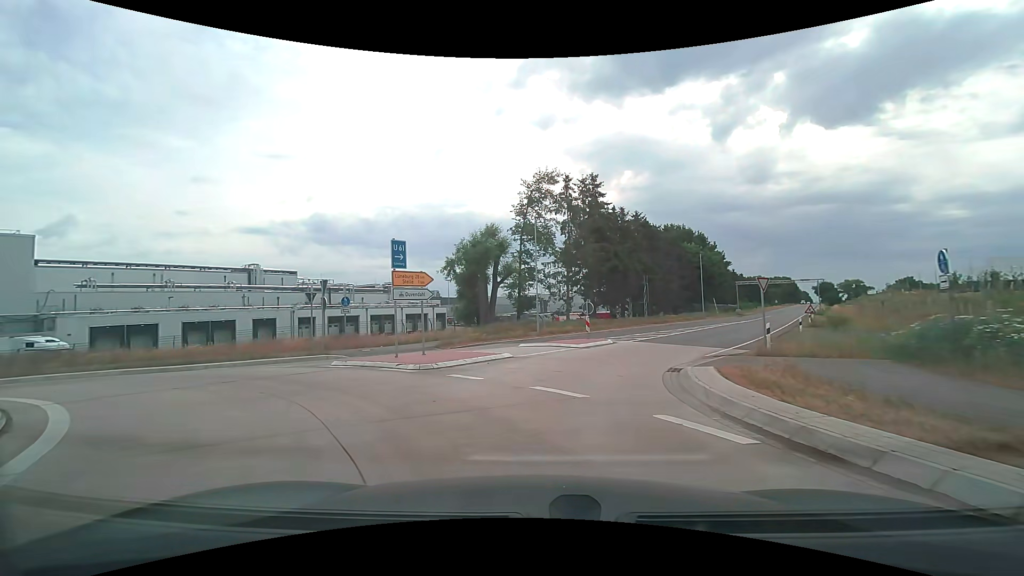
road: secondary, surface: asphalt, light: Day
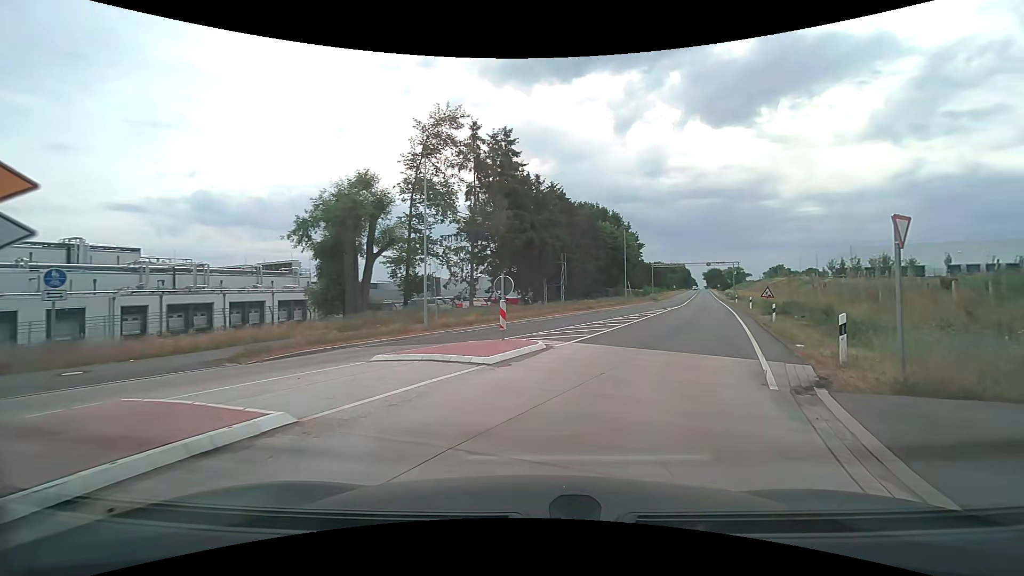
(+0.6, +11.1) m; +12°
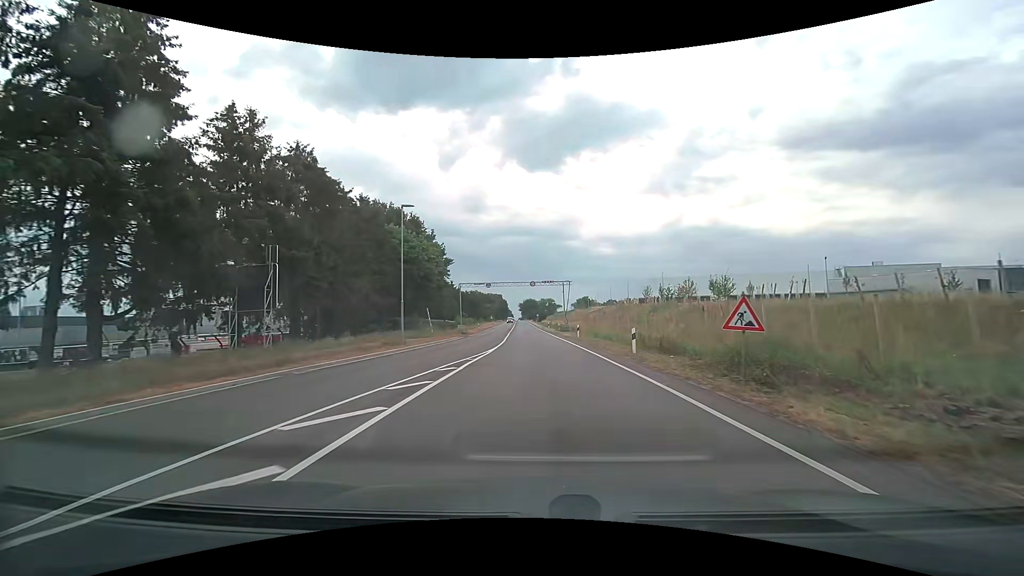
(+6.3, +25.0) m; +20°
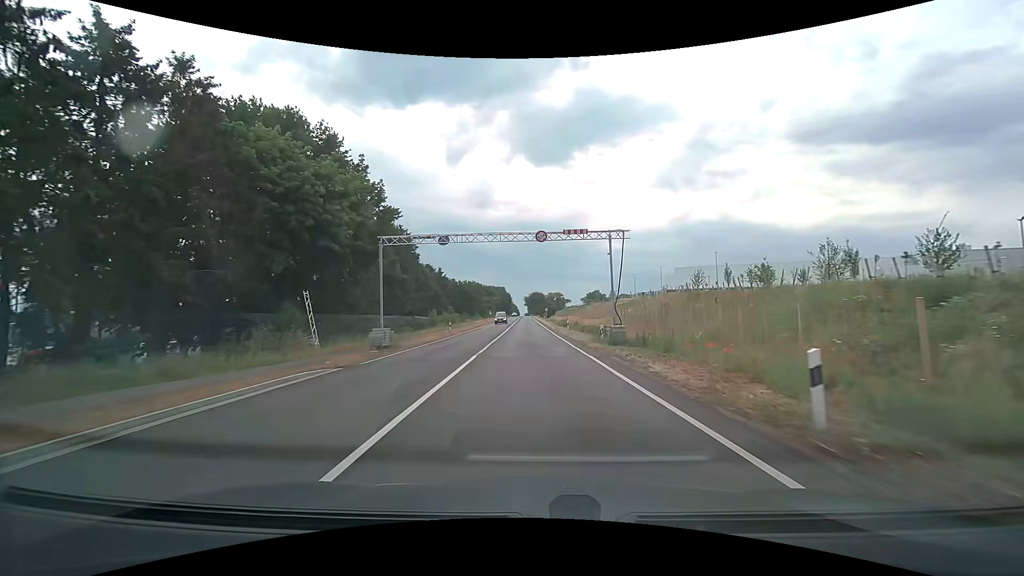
(-0.1, +31.1) m; -1°
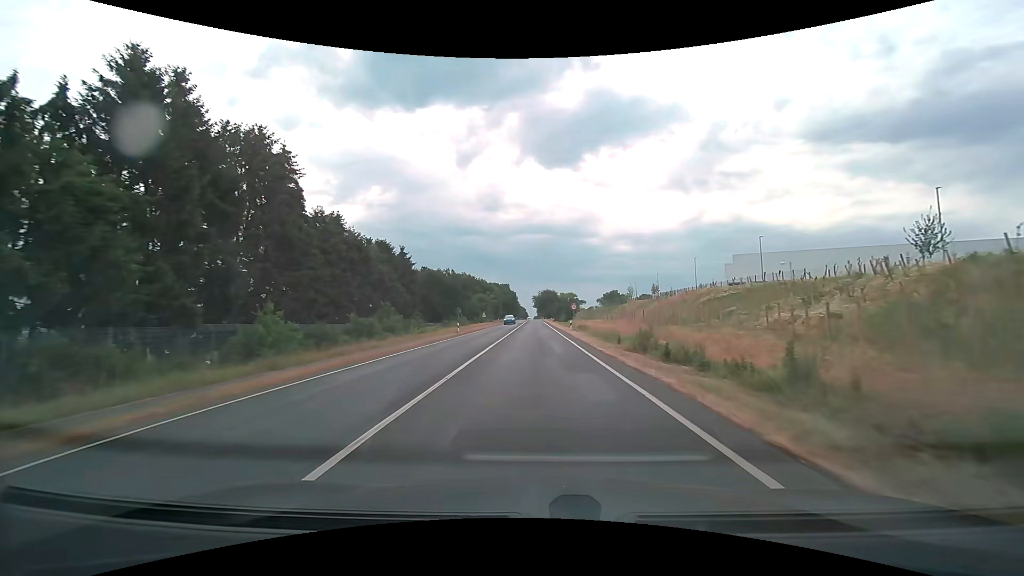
(-0.5, +46.2) m; -1°
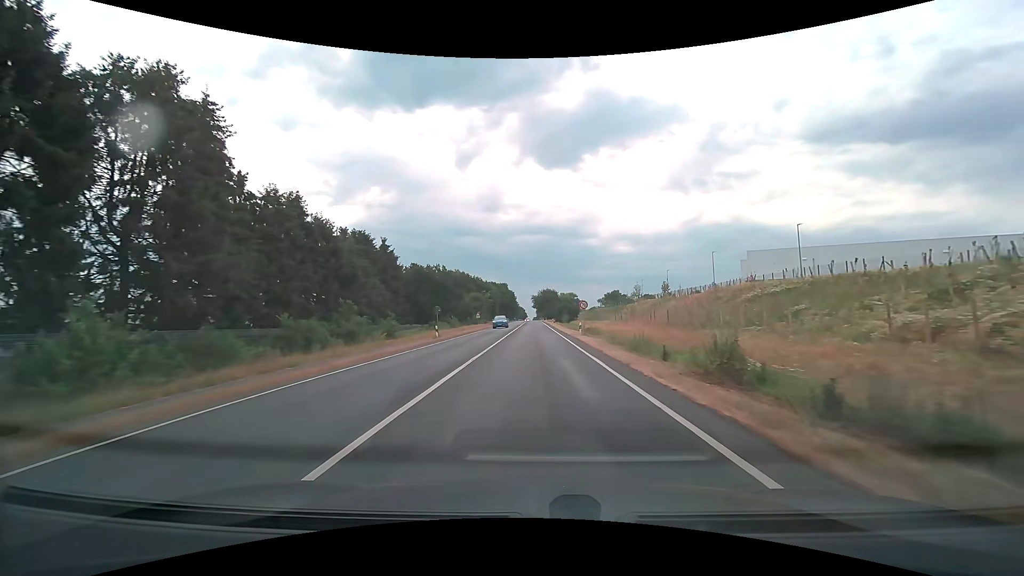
(0.0, +10.1) m; 0°
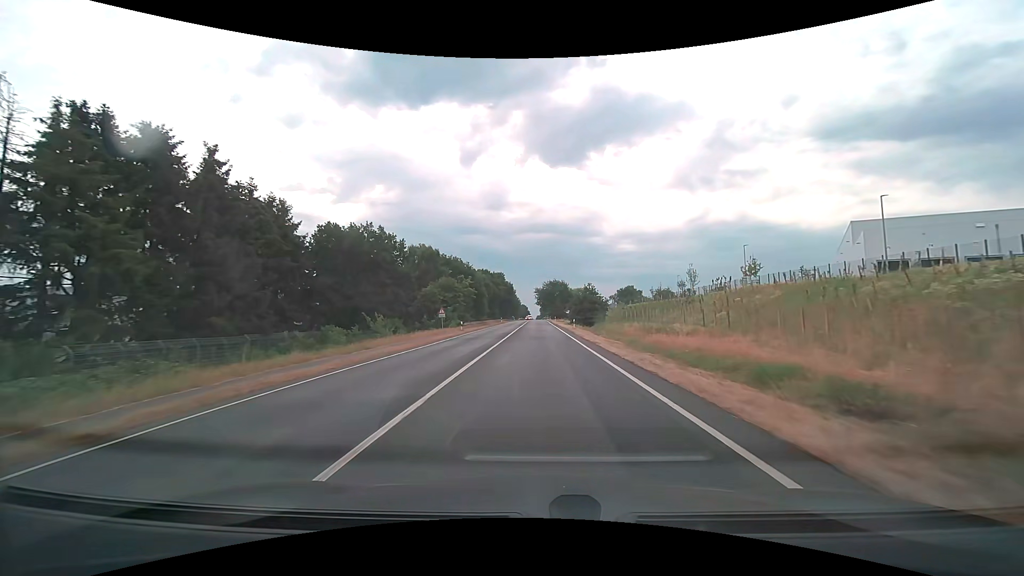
(-0.1, +41.2) m; 0°
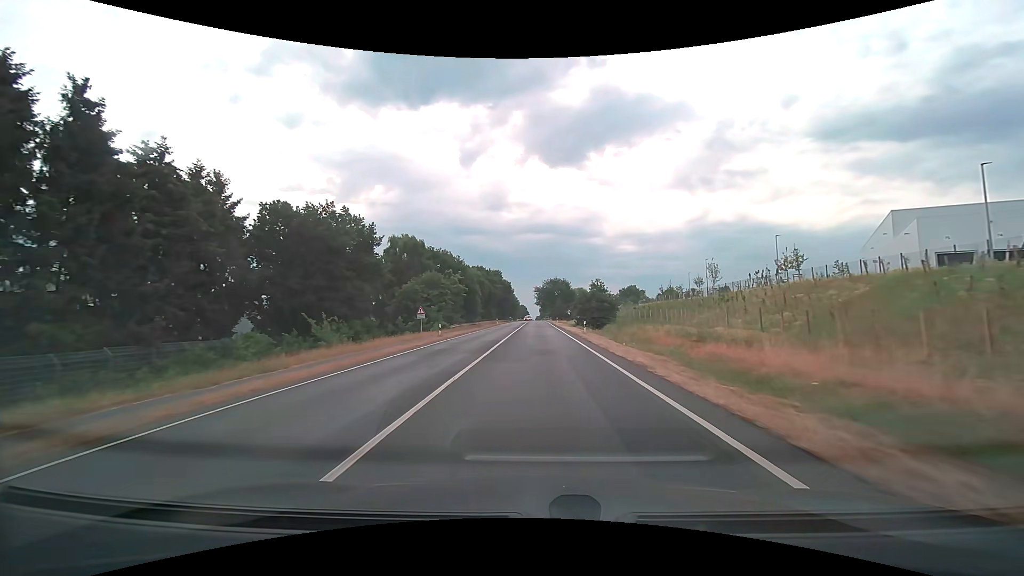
(0.0, +10.3) m; 0°
(0, +10) (0, +20) (0, +30) (0, +40) (0, +50) (0, +60) (0, +70) (0, +80) (0, +90) (+1, +100) m
